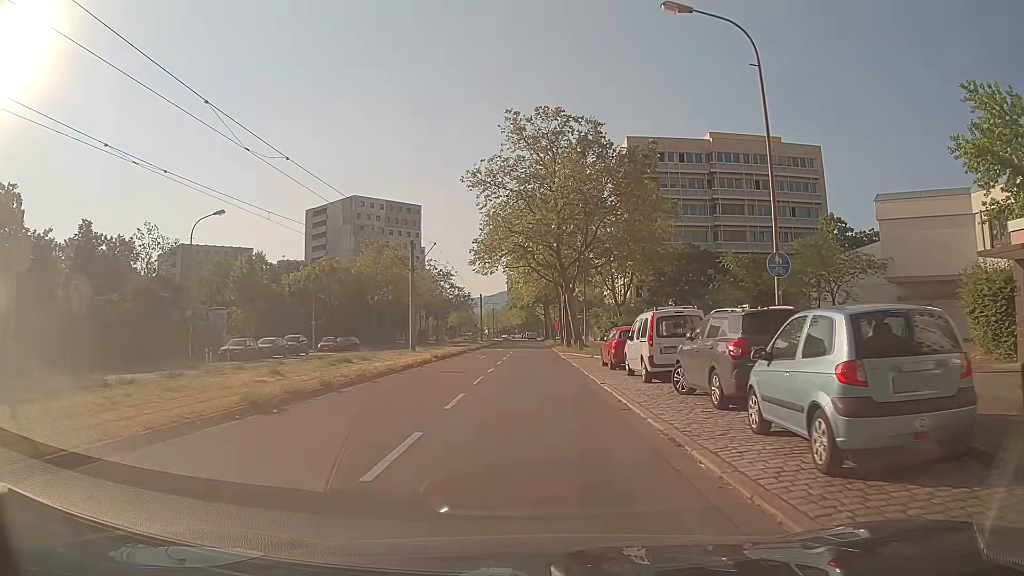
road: tertiary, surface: asphalt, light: Day
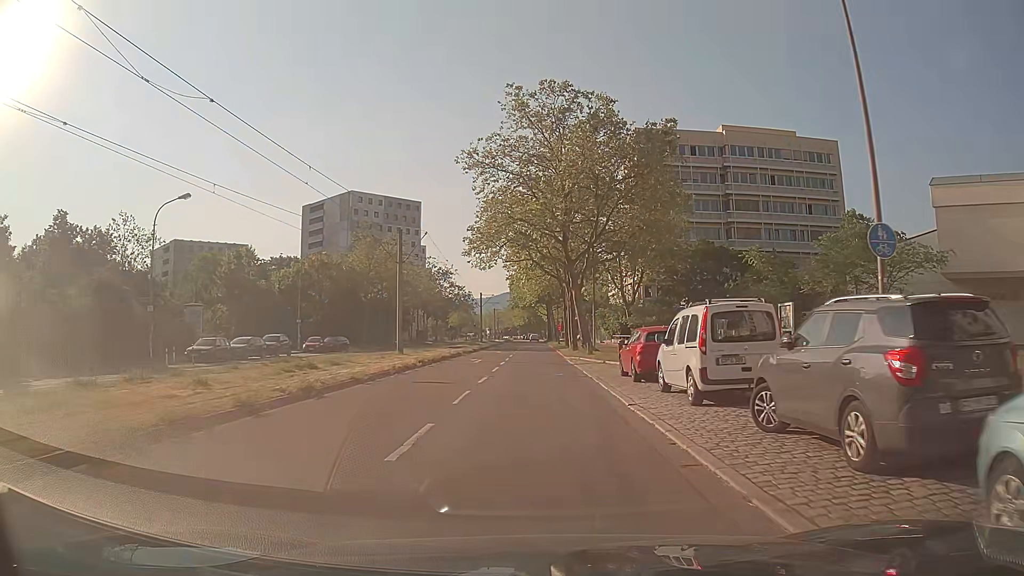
(-0.1, +5.1) m; -1°
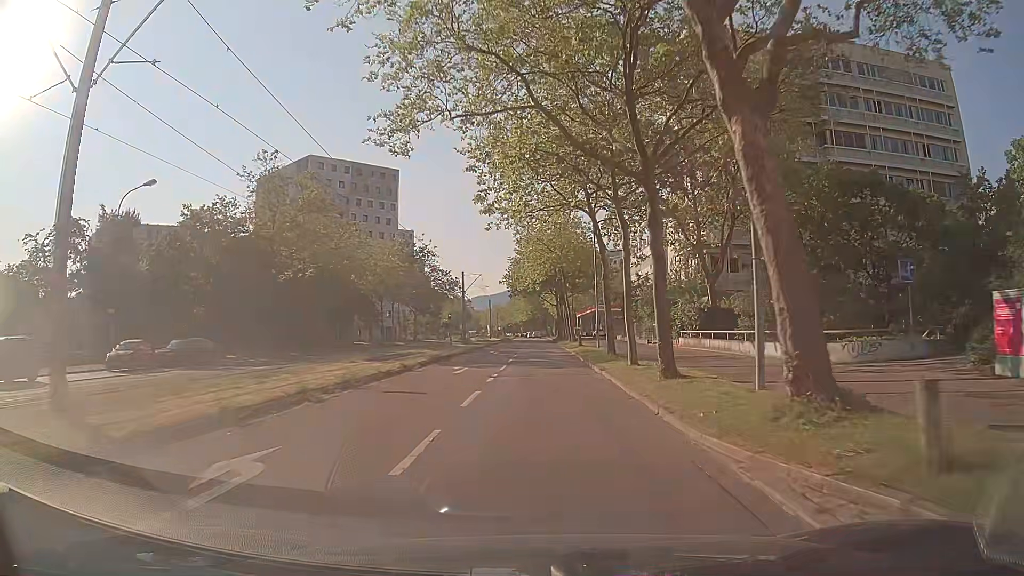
(+0.1, +30.8) m; 0°
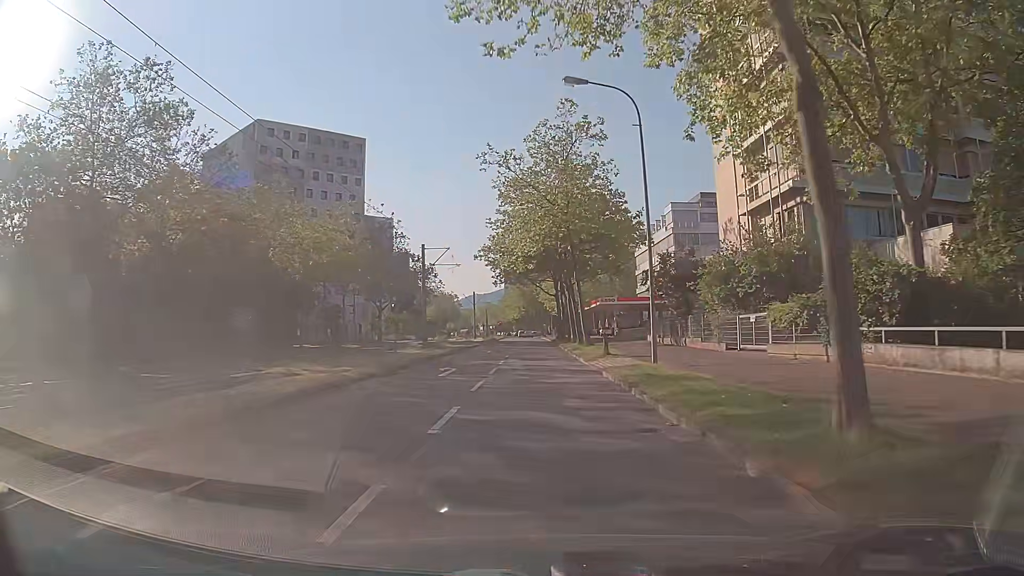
(0.0, +21.6) m; 0°
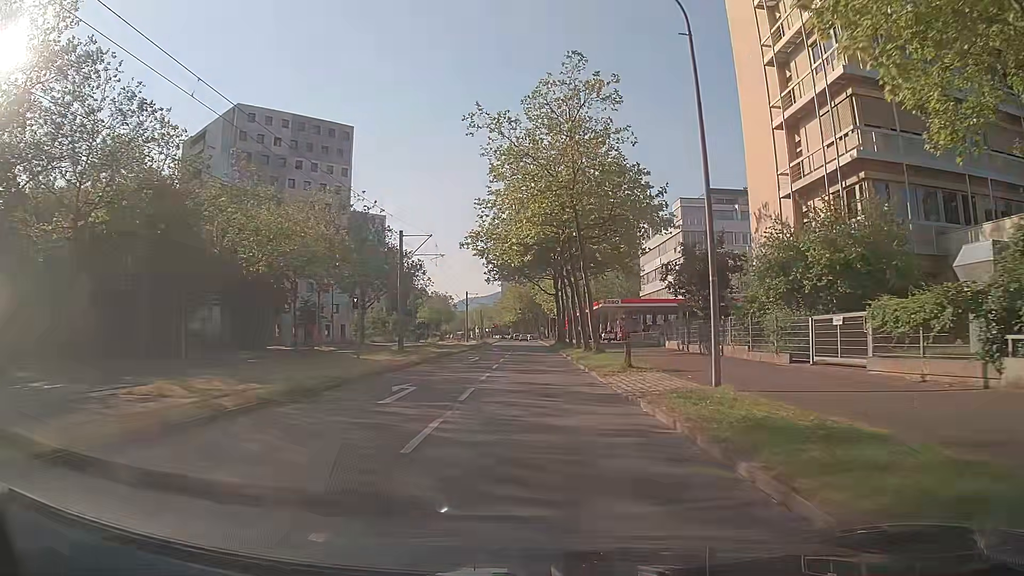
(0.0, +7.5) m; +1°
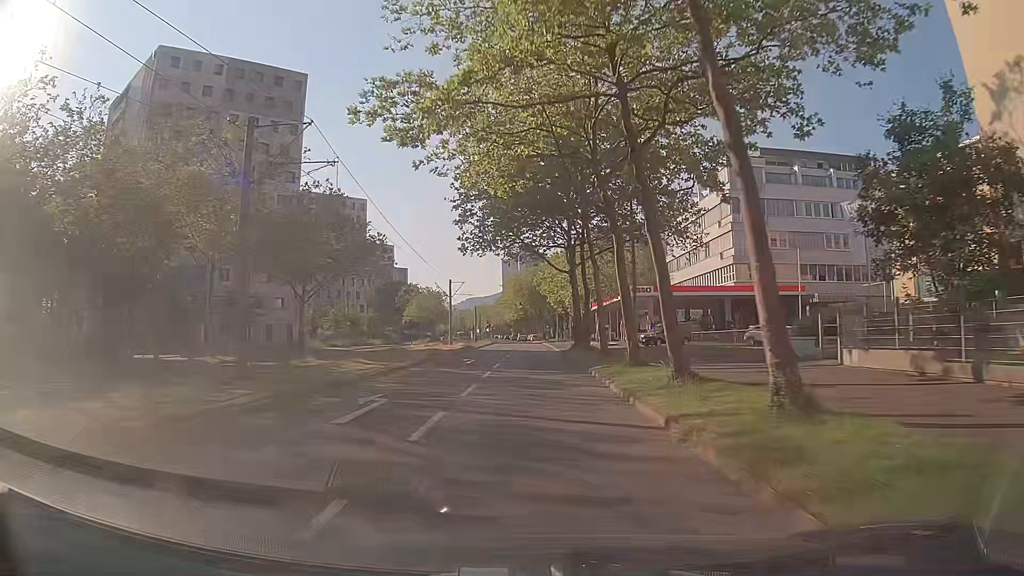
(-0.1, +23.1) m; -1°
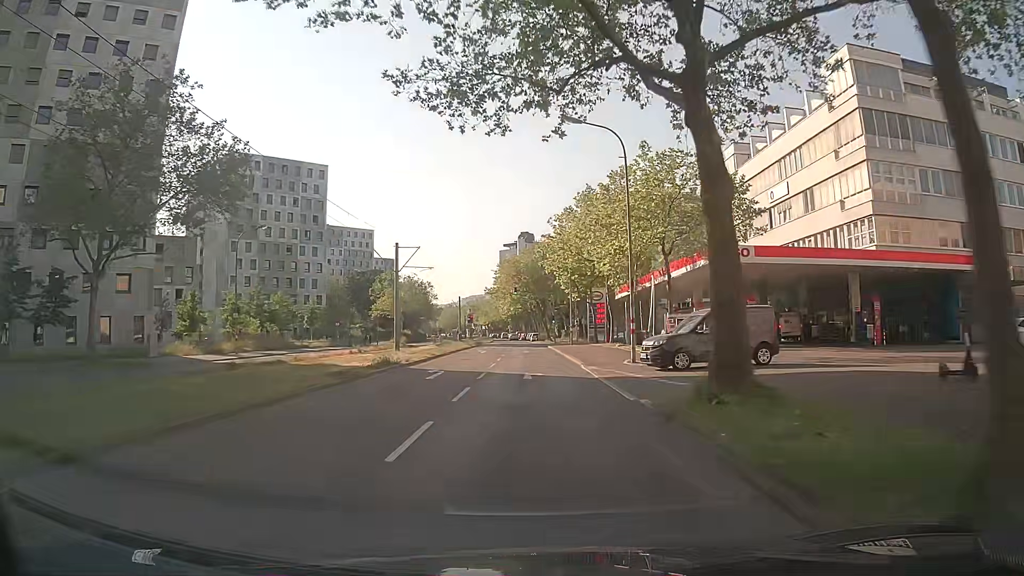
(-0.1, +31.2) m; +1°
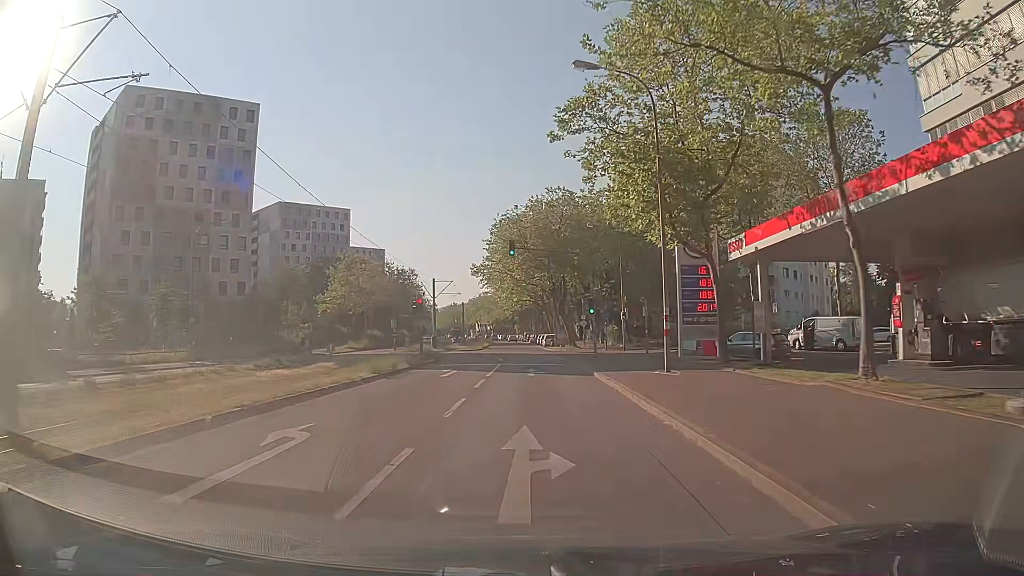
(-0.7, +37.8) m; -1°
(0, +10) (0, +20) (0, +30) (0, +40) (-1, +50) (-1, +60) (-1, +70) (-2, +80) (-2, +90) (-2, +100) m
